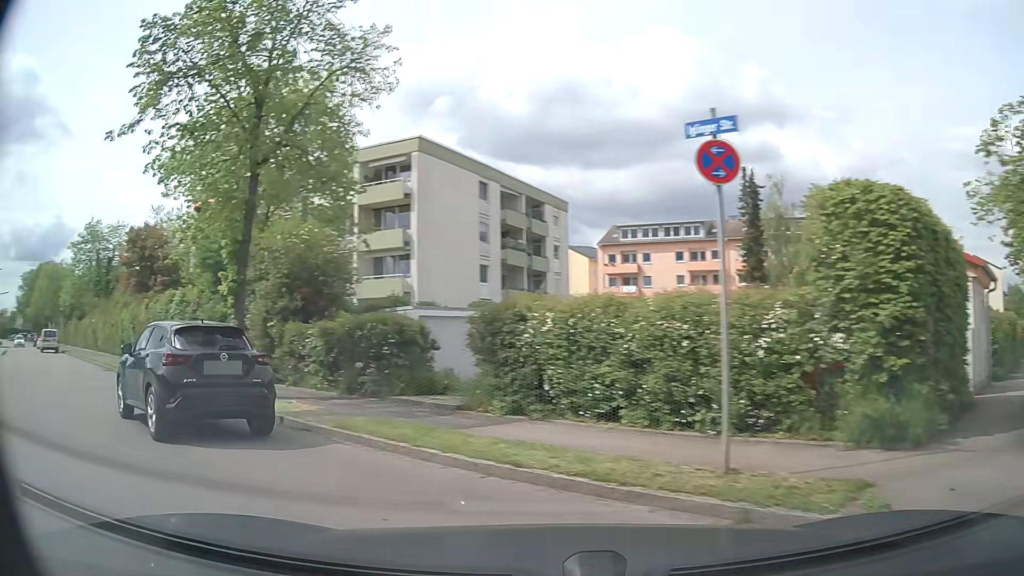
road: residential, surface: asphalt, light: Day
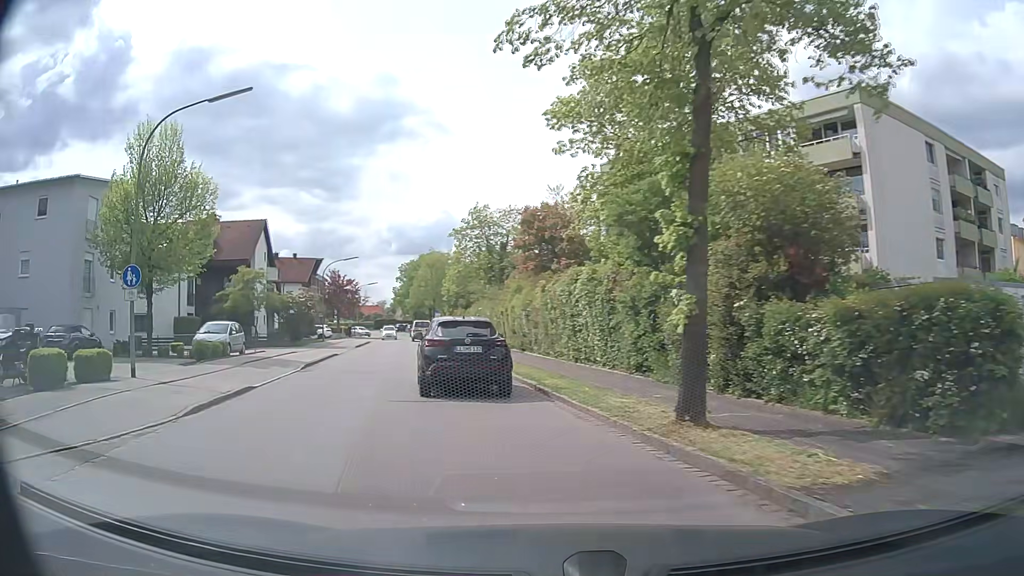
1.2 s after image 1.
(-2.2, +6.3) m; -34°
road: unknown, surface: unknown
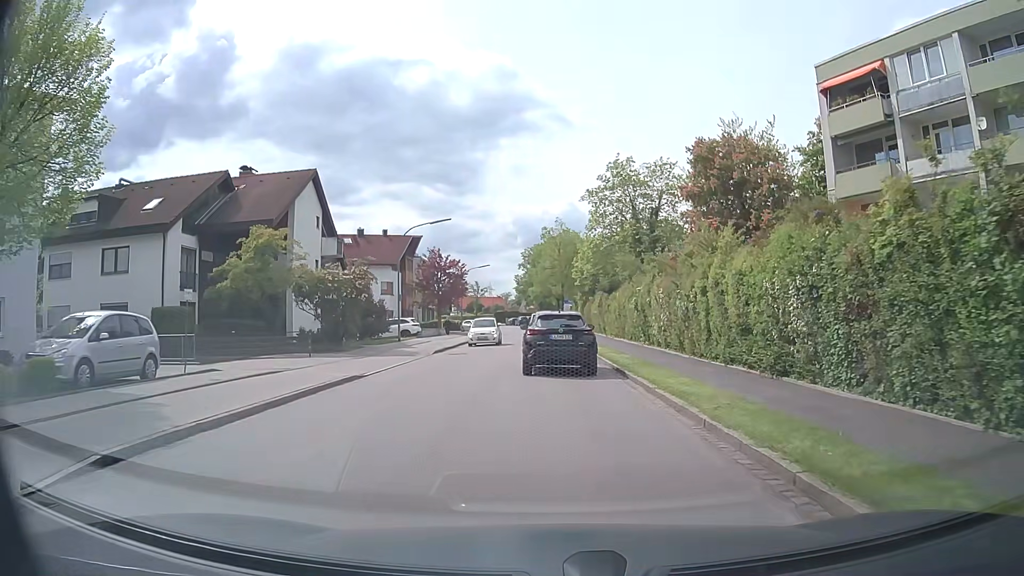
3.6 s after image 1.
(-2.5, +18.8) m; -10°
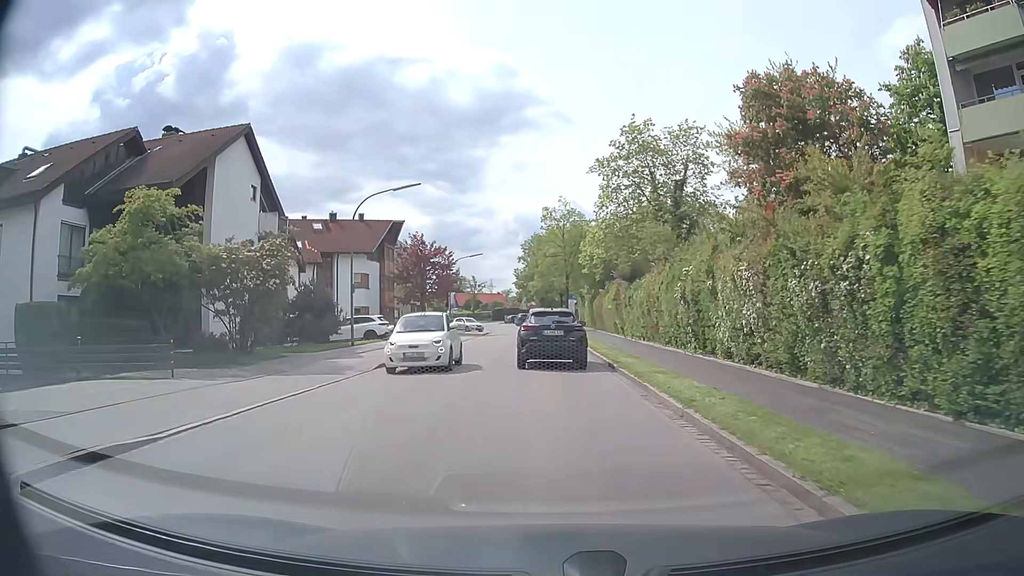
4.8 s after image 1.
(+0.1, +10.2) m; +1°
(0, +10) (-1, +20) (-1, +30) (-1, +40) (-2, +50) (-2, +60) (-3, +70) (+1, +79) (+8, +86) (+17, +91) m
